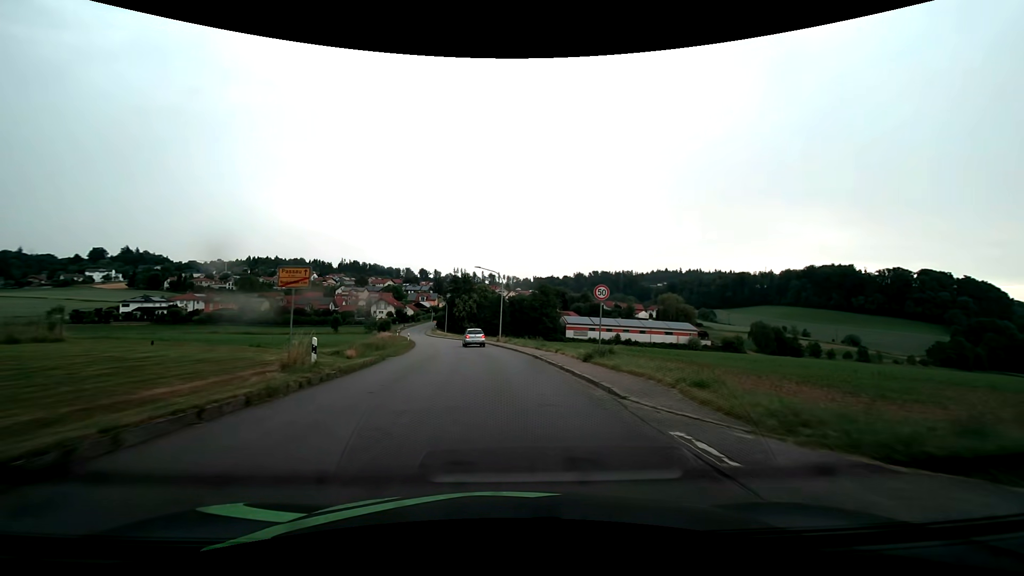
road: tertiary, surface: asphalt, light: Day
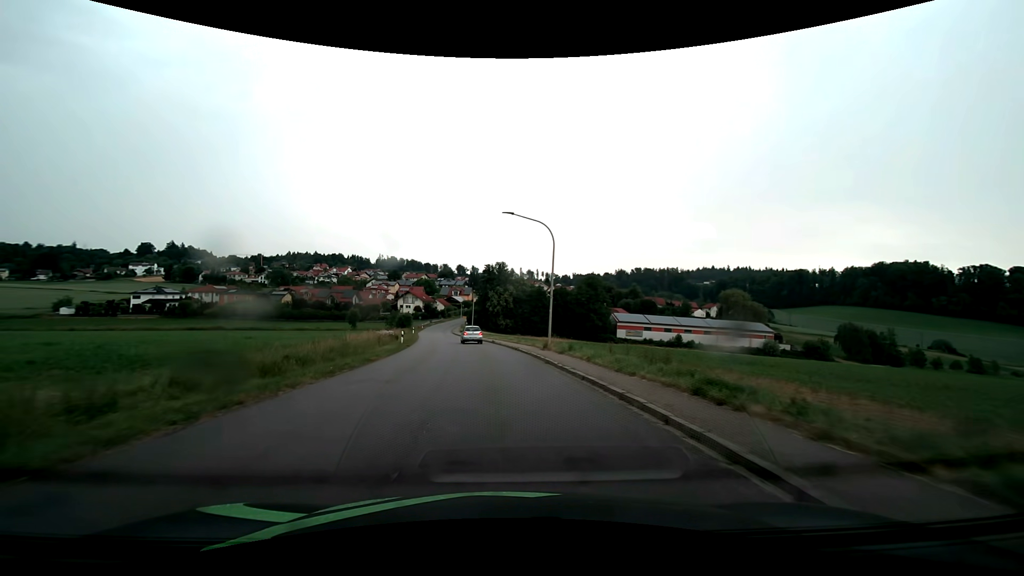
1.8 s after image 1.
(-0.9, +22.3) m; -5°
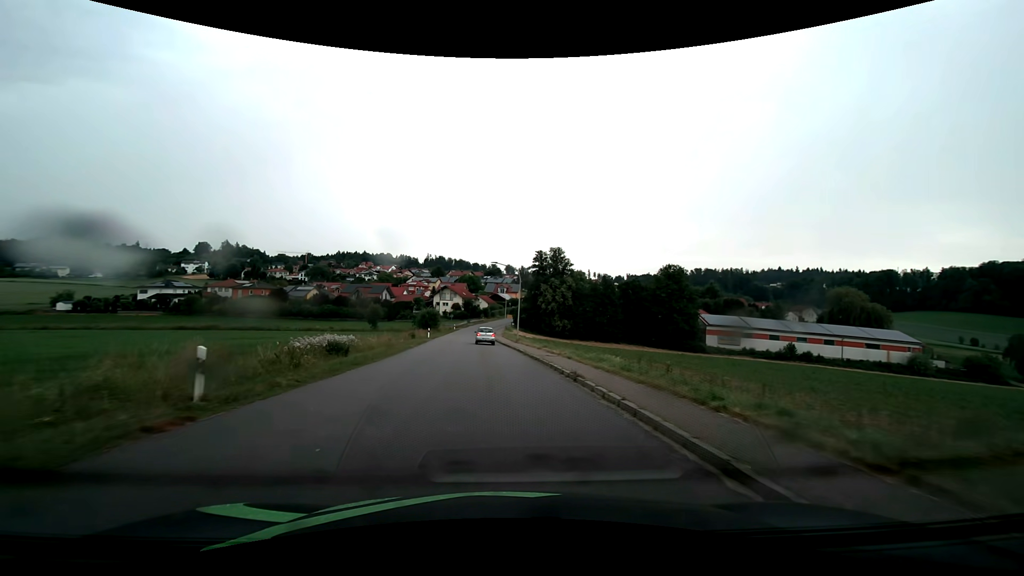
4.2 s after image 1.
(-1.5, +29.5) m; -6°
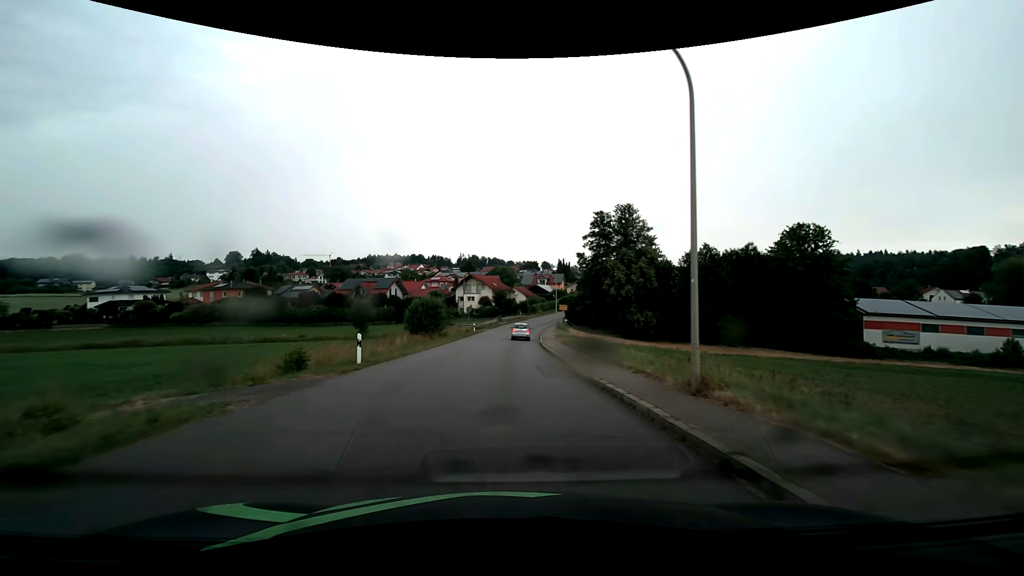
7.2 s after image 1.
(-1.7, +36.6) m; -4°
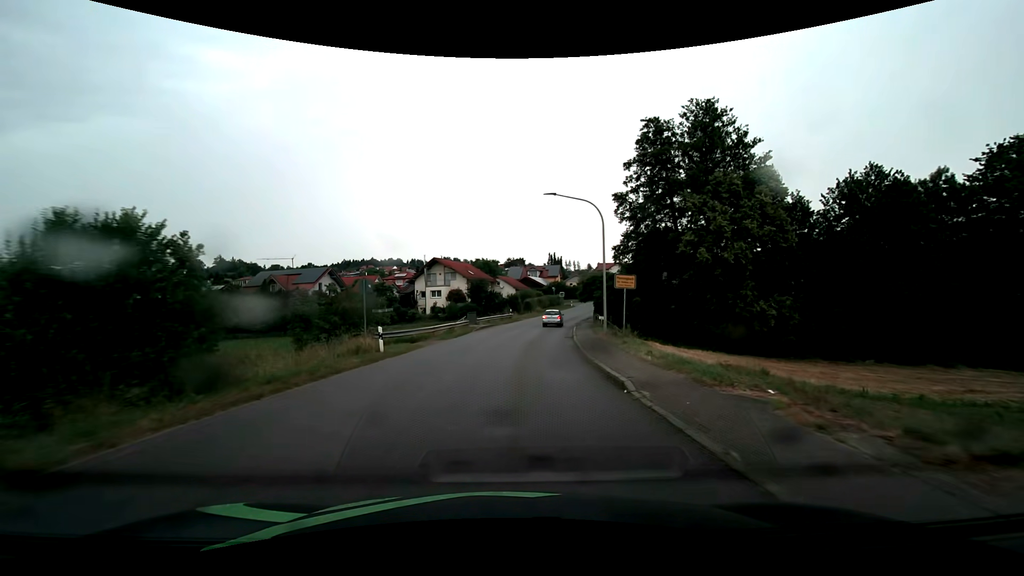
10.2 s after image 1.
(+0.3, +36.5) m; +2°
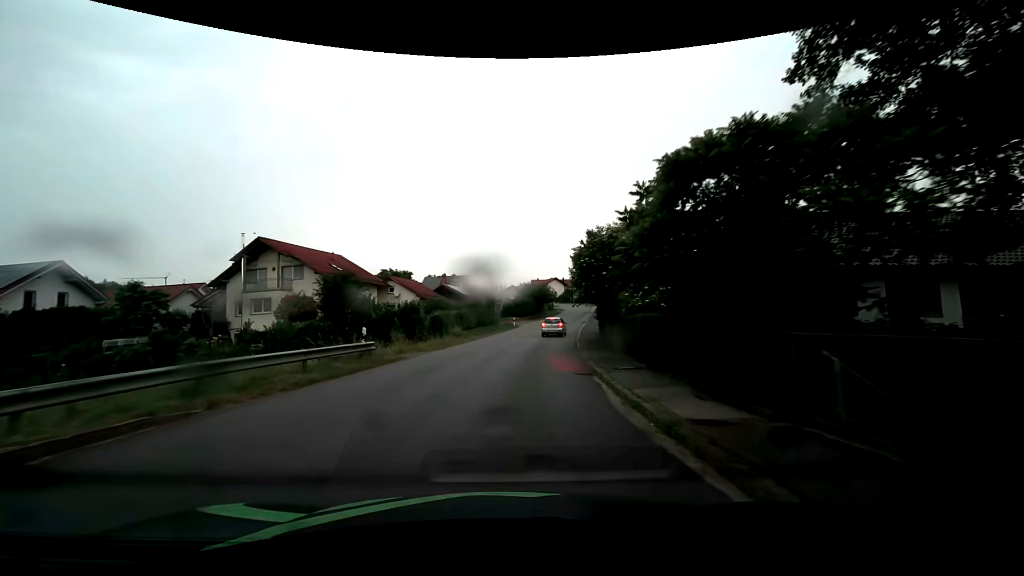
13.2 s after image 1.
(+2.4, +35.8) m; +8°
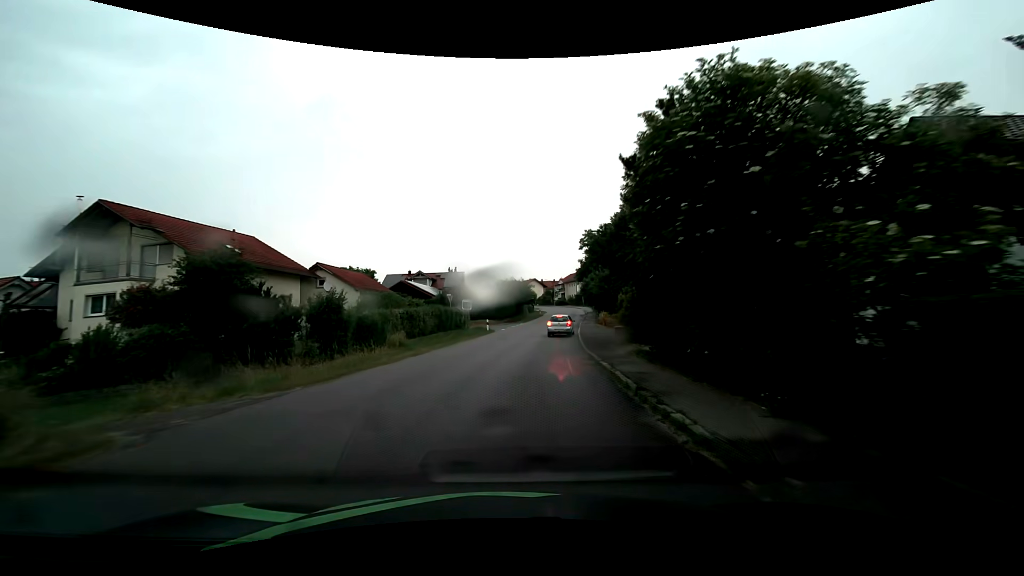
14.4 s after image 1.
(+0.3, +13.3) m; +3°
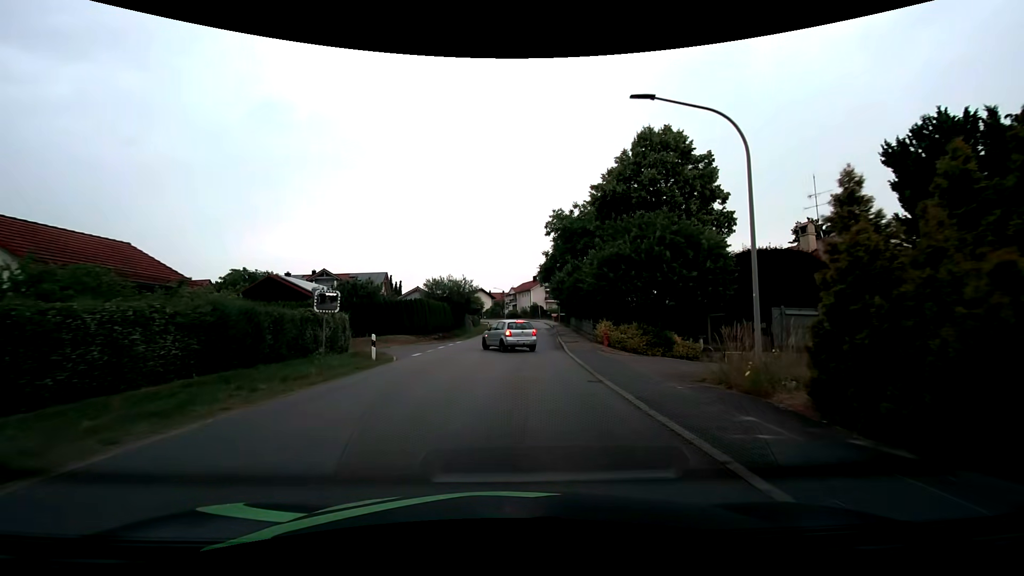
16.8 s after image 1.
(+1.0, +22.1) m; +6°
(0, +10) (+1, +20) (+1, +30) (+2, +40) (+2, +50) (+3, +60) (+4, +70) (+4, +80) (+3, +90) (+2, +100) m
